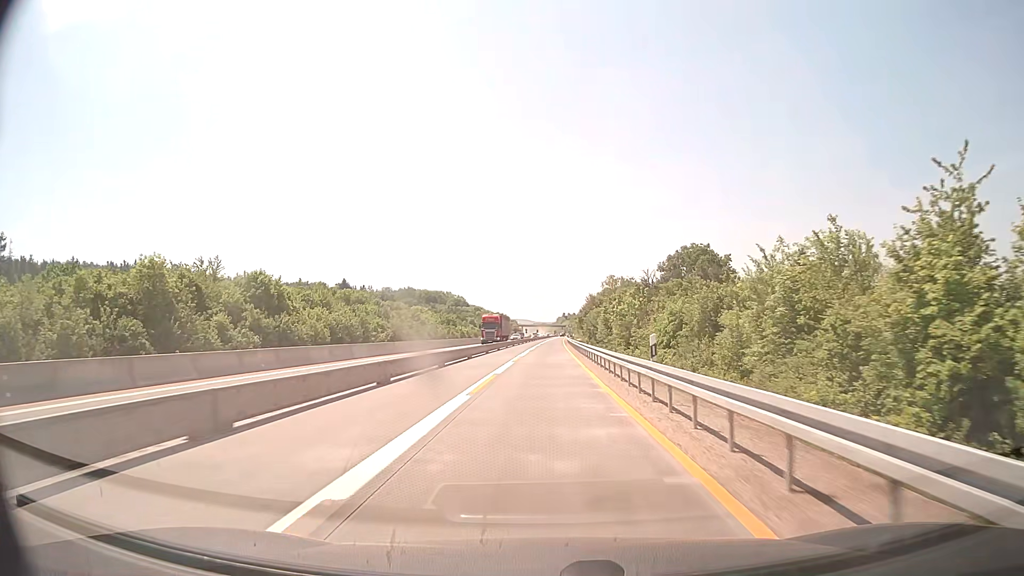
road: motorway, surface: concrete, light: Day
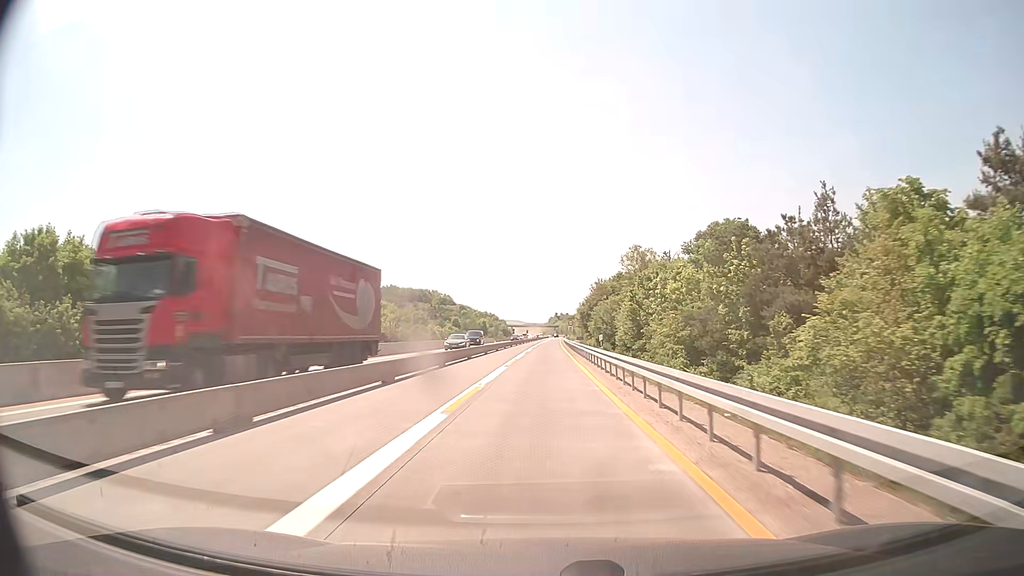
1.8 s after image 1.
(+0.2, +39.2) m; +1°
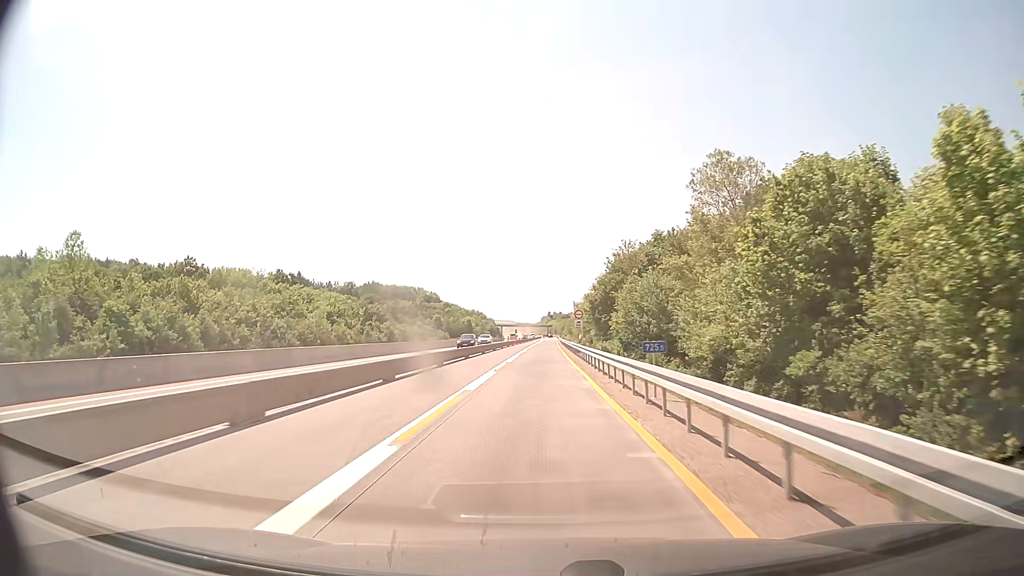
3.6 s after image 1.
(+0.2, +39.2) m; +1°
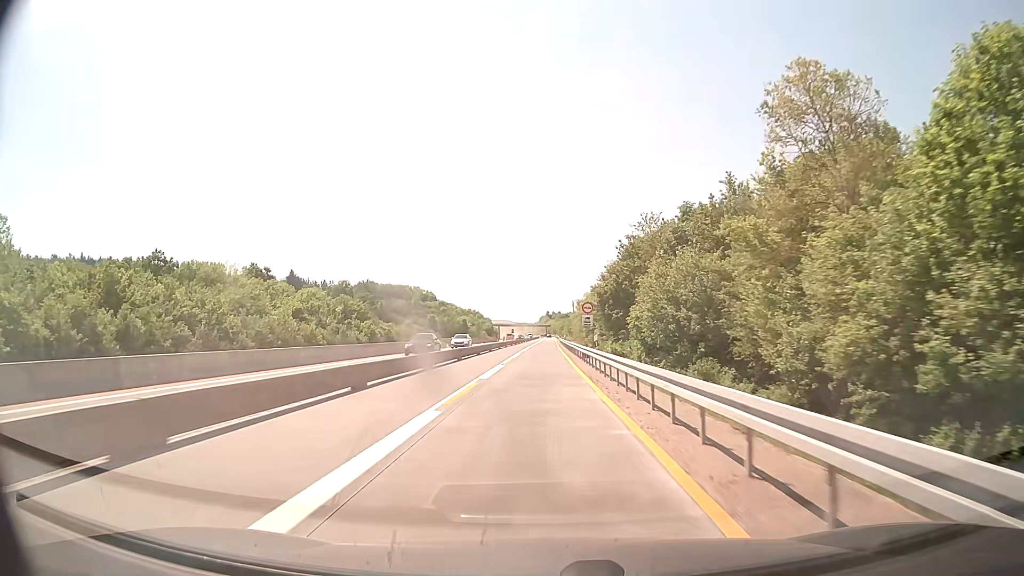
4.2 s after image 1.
(0.0, +13.1) m; 0°
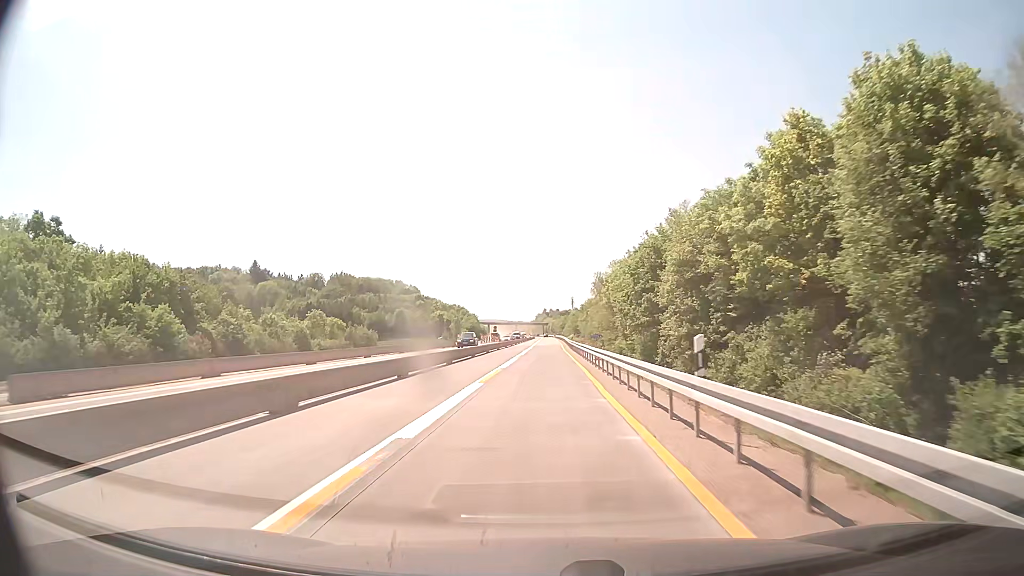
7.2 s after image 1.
(+0.1, +65.4) m; 0°
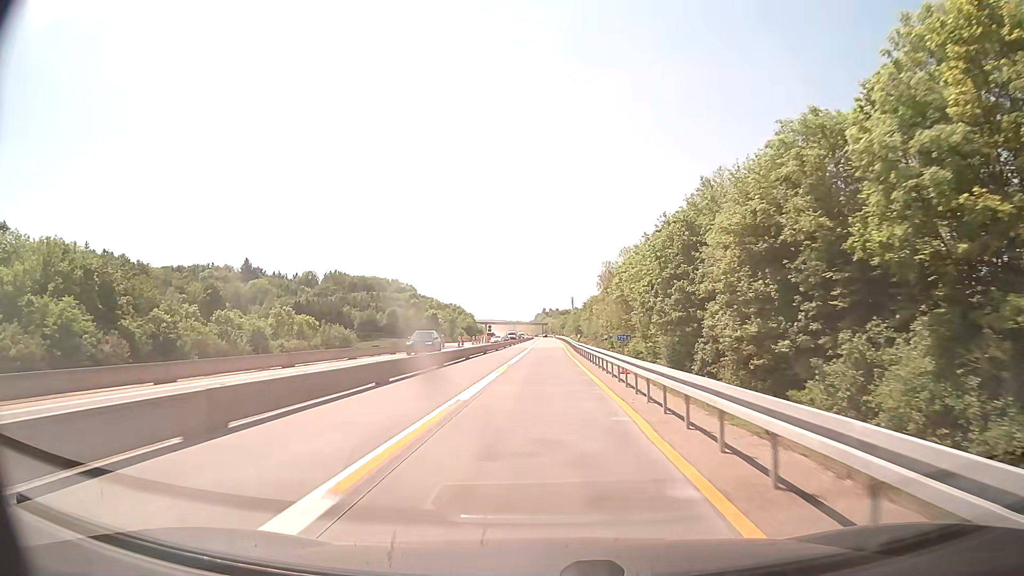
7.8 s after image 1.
(0.0, +13.1) m; 0°
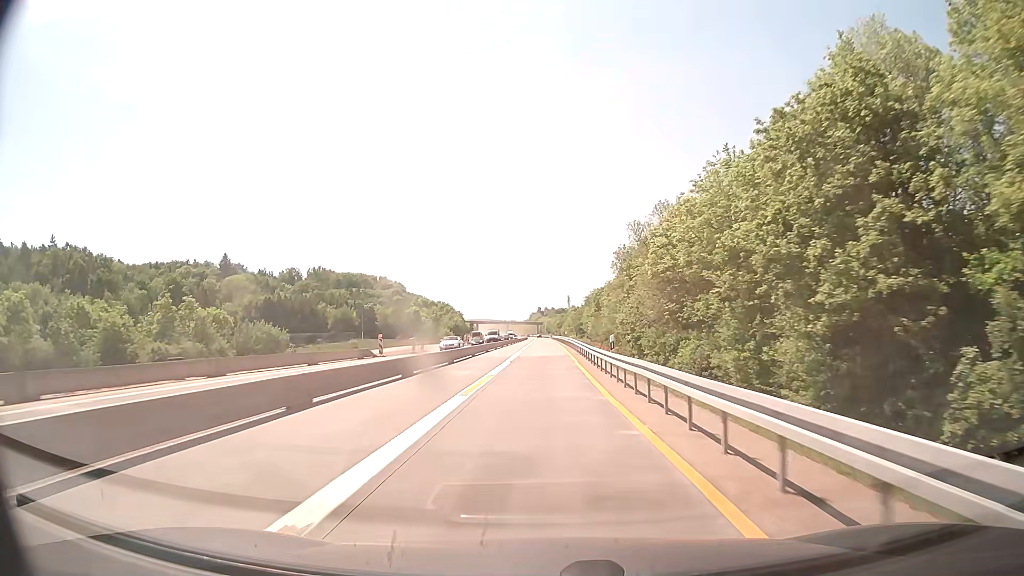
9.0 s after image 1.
(+0.1, +26.2) m; 0°
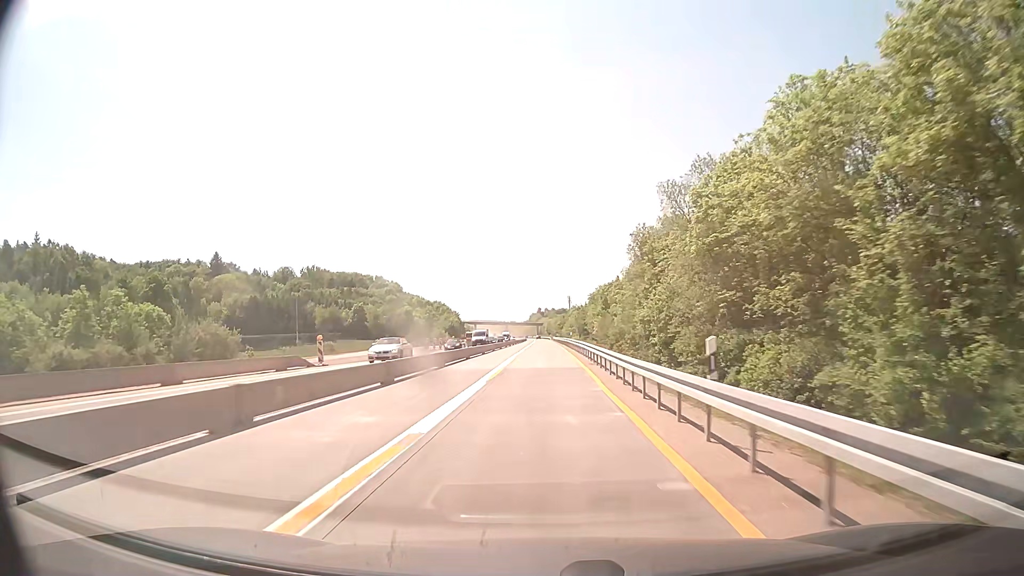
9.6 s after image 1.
(0.0, +13.1) m; 0°
(0, +10) (0, +20) (0, +30) (0, +40) (0, +50) (0, +60) (0, +70) (0, +80) (0, +90) (0, +100) m
